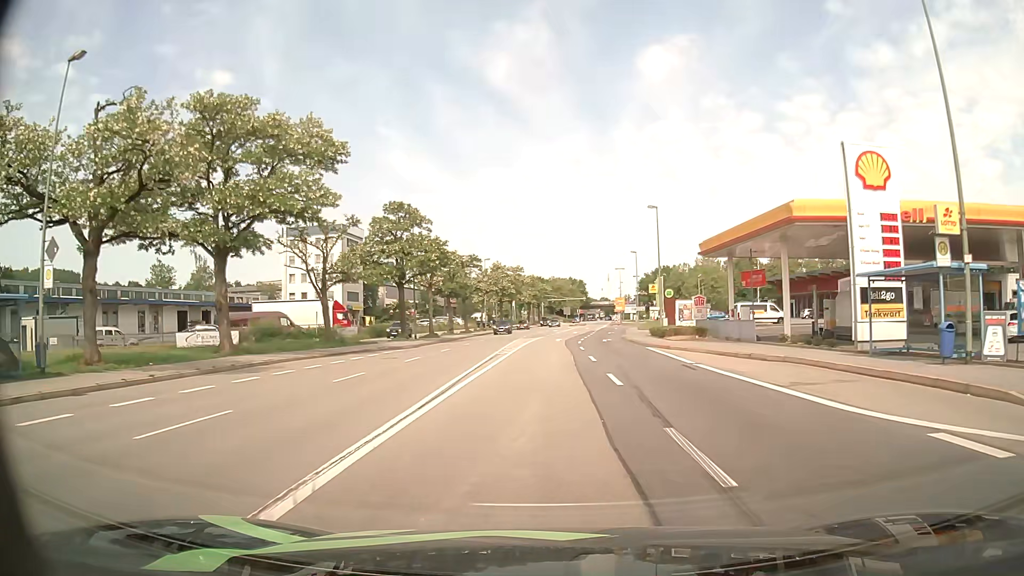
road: primary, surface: asphalt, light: Day
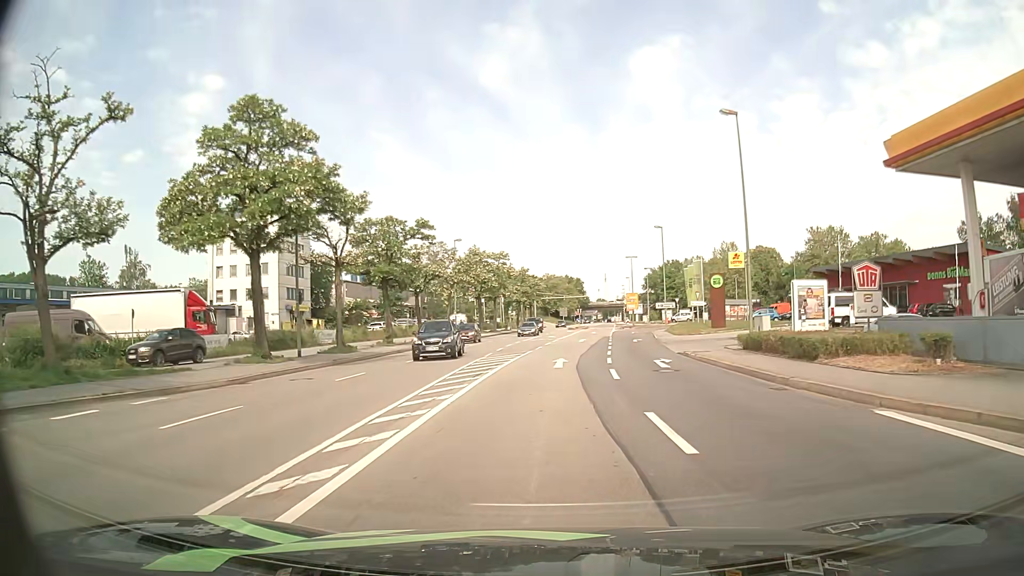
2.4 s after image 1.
(+0.2, +25.6) m; +1°
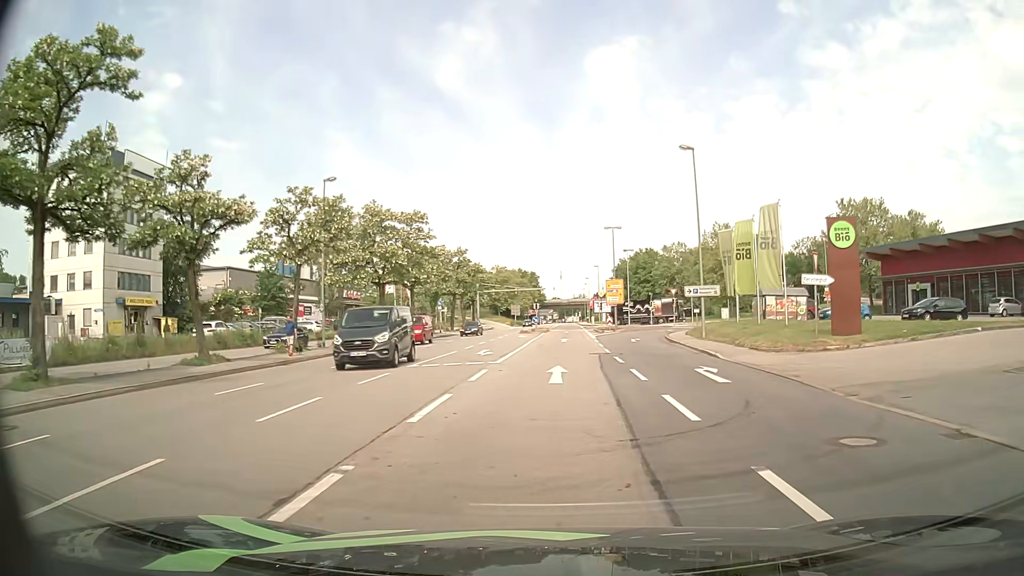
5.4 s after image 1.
(+0.9, +30.8) m; +4°
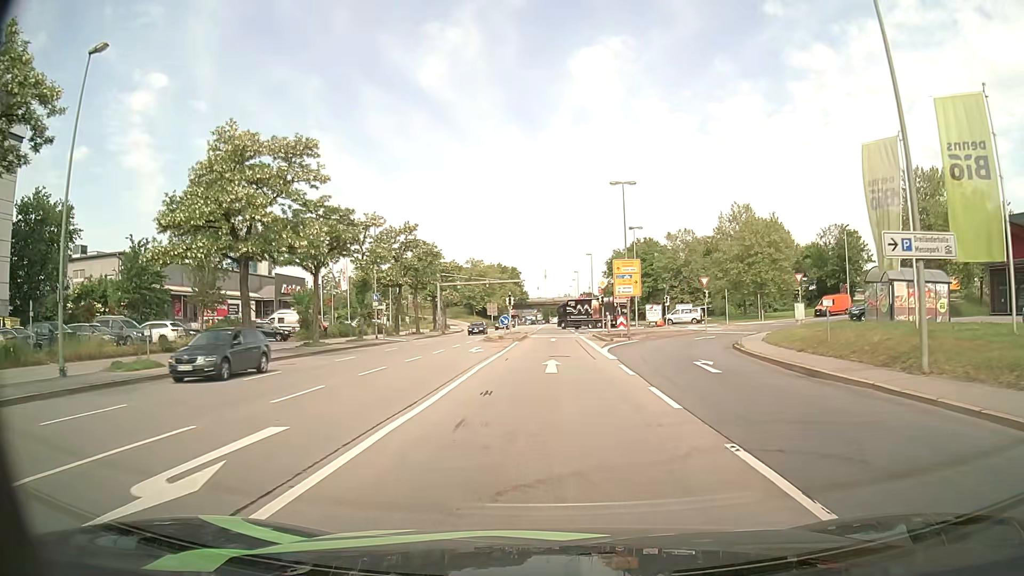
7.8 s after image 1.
(+0.4, +22.9) m; +1°
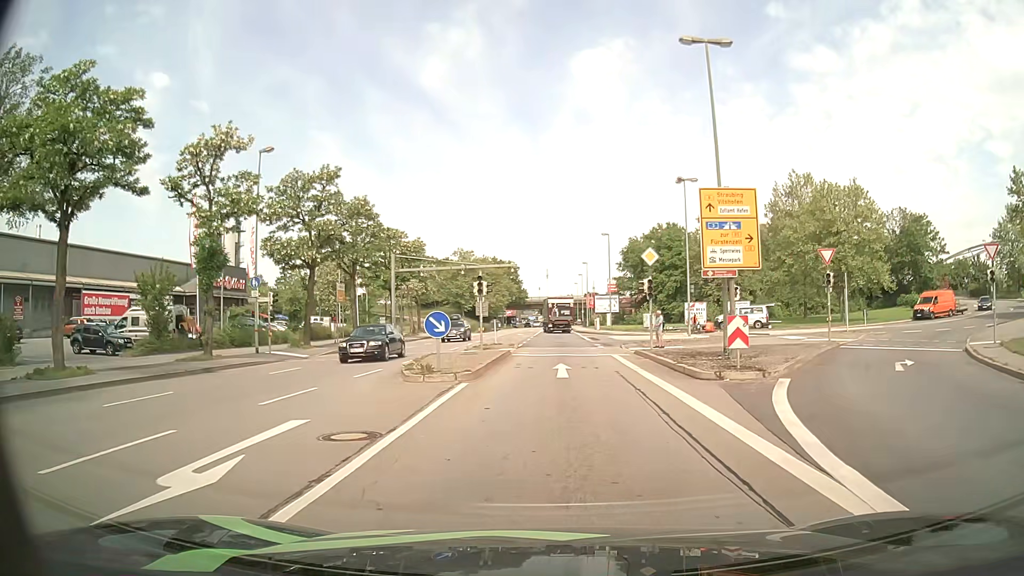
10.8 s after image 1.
(0.0, +24.3) m; 0°
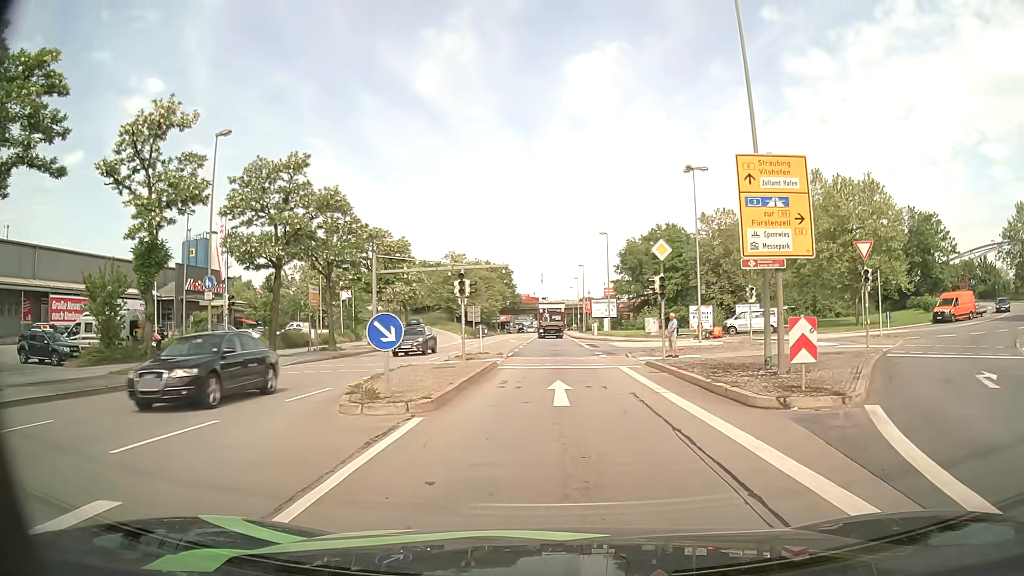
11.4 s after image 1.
(0.0, +4.5) m; 0°
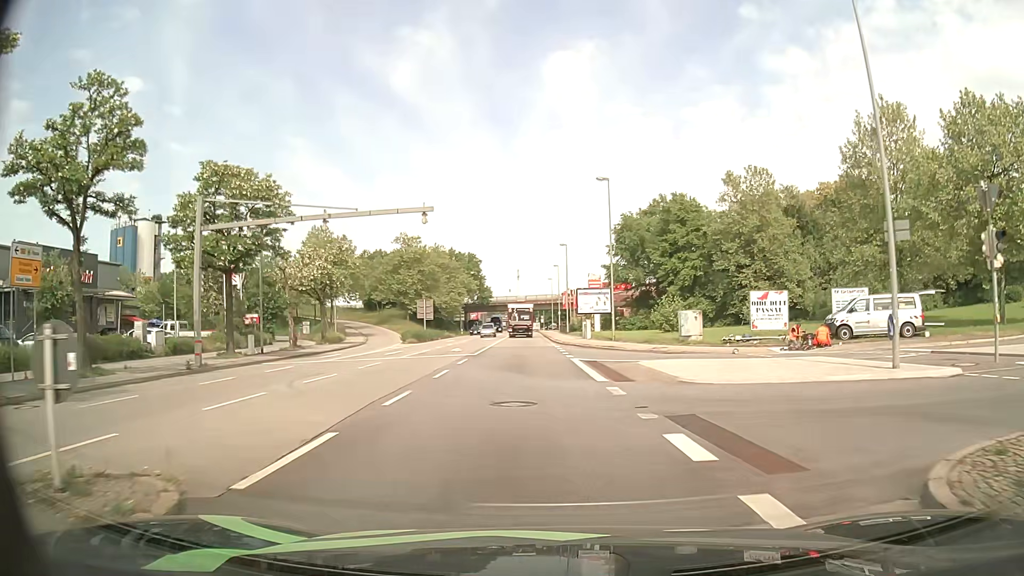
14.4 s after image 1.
(+0.5, +24.7) m; +2°
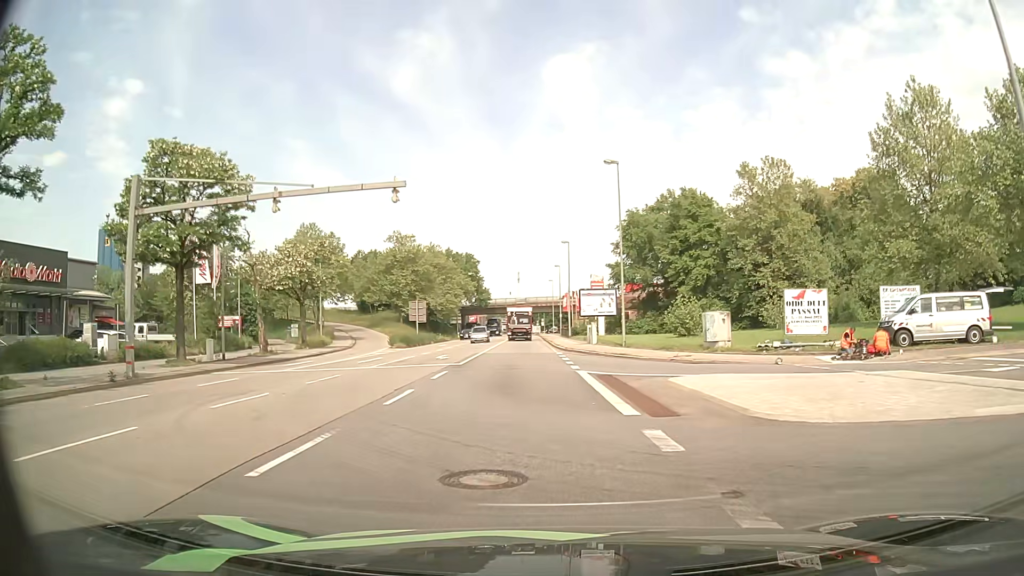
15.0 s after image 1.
(0.0, +5.4) m; 0°
(0, +10) (0, +20) (-1, +30) (-1, +40) (-1, +50) (-2, +60) (-2, +70) (-2, +80) (-3, +90) (-3, +100) m
